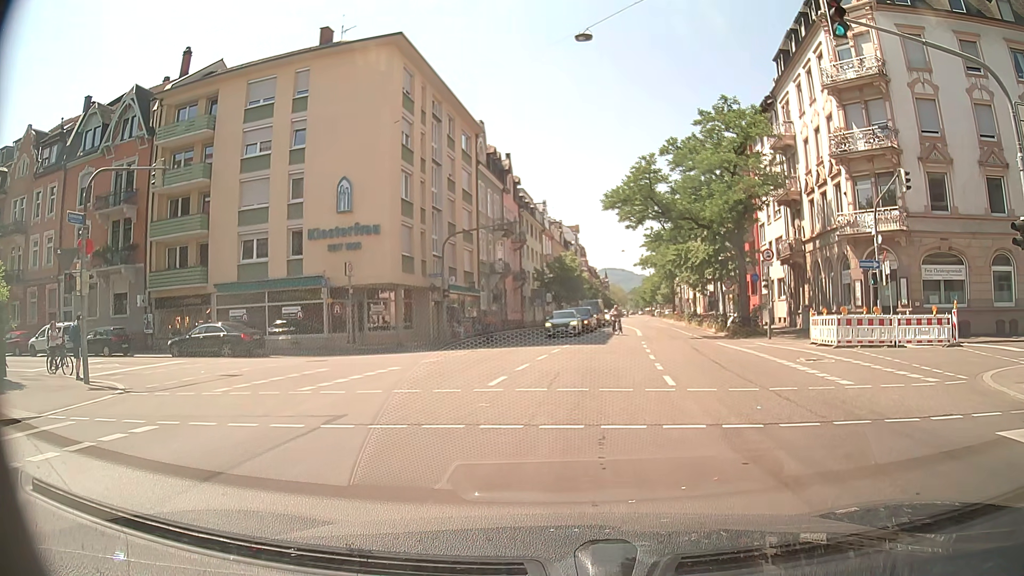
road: secondary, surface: asphalt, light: Day
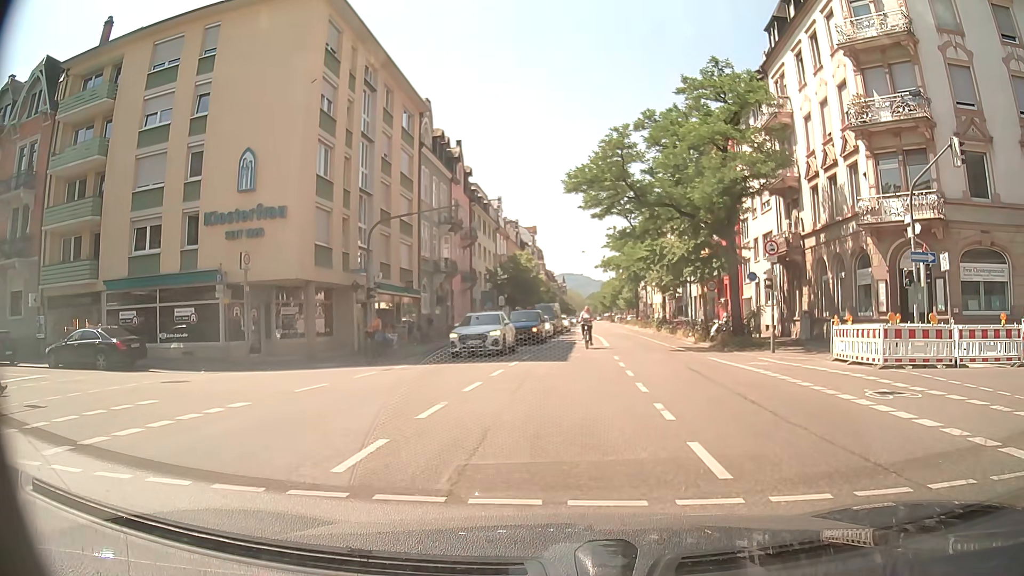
(+0.2, +6.6) m; +3°
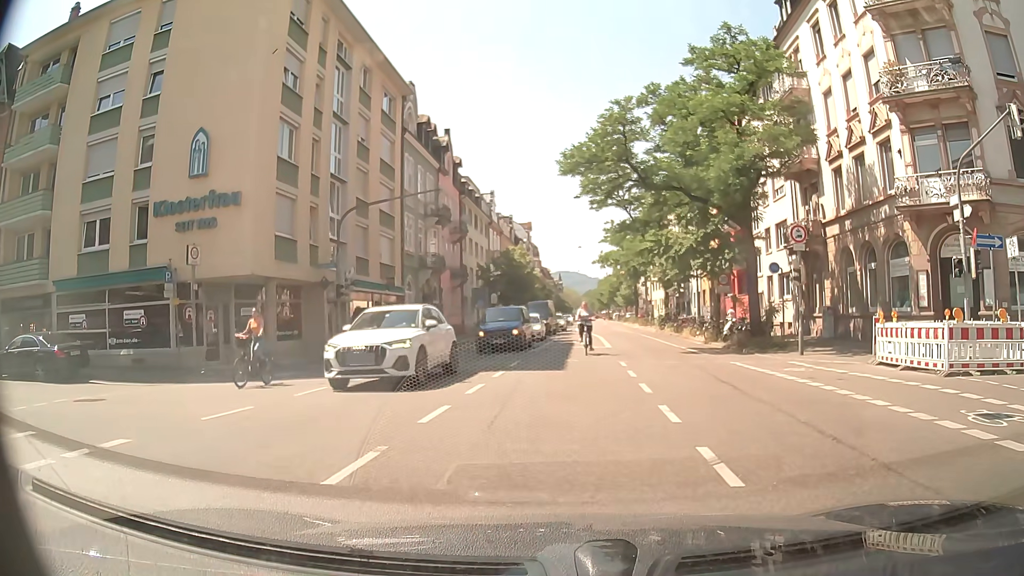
(+0.1, +3.4) m; +1°
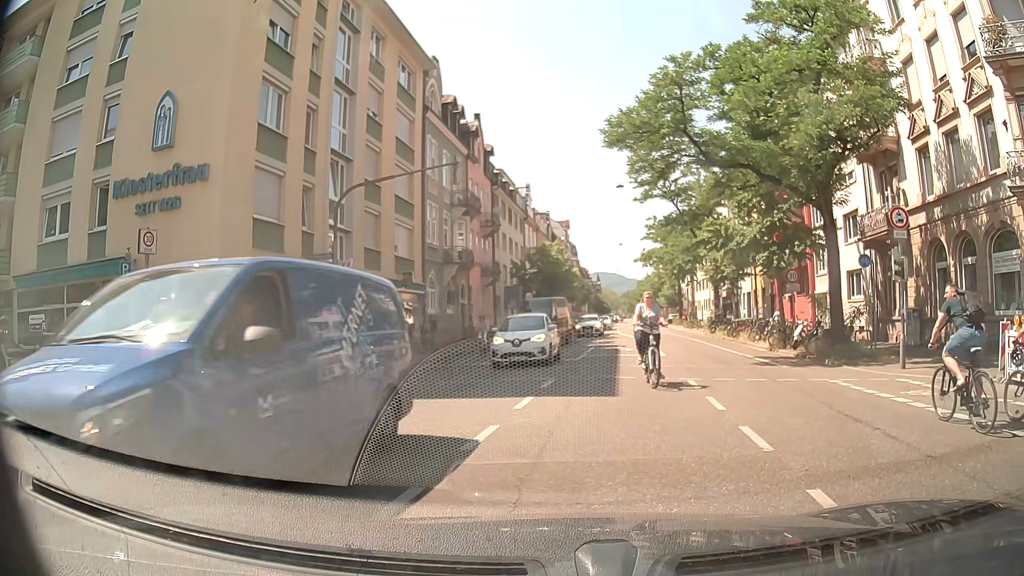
(-0.1, +4.3) m; -6°
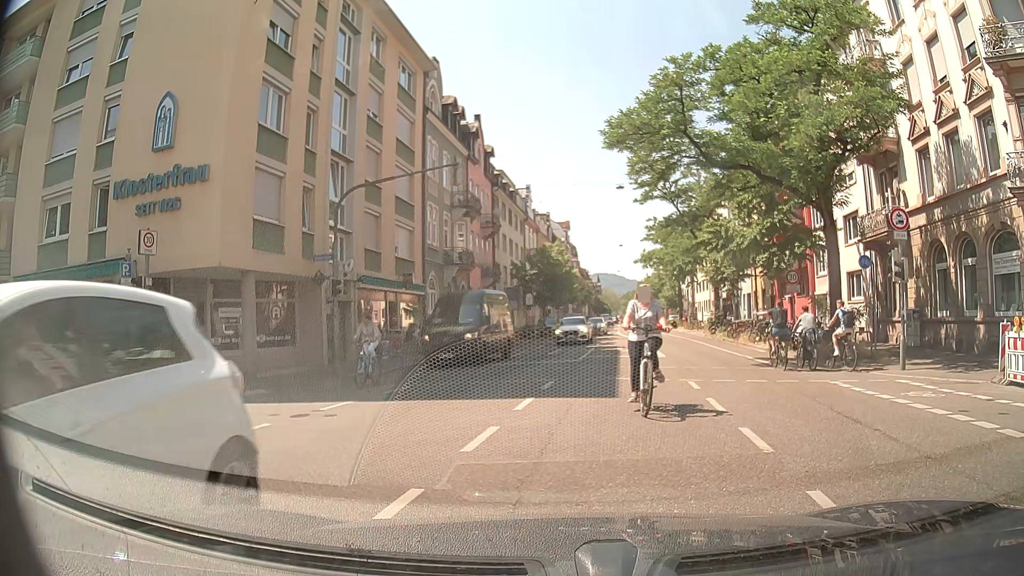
(0.0, +0.1) m; 0°
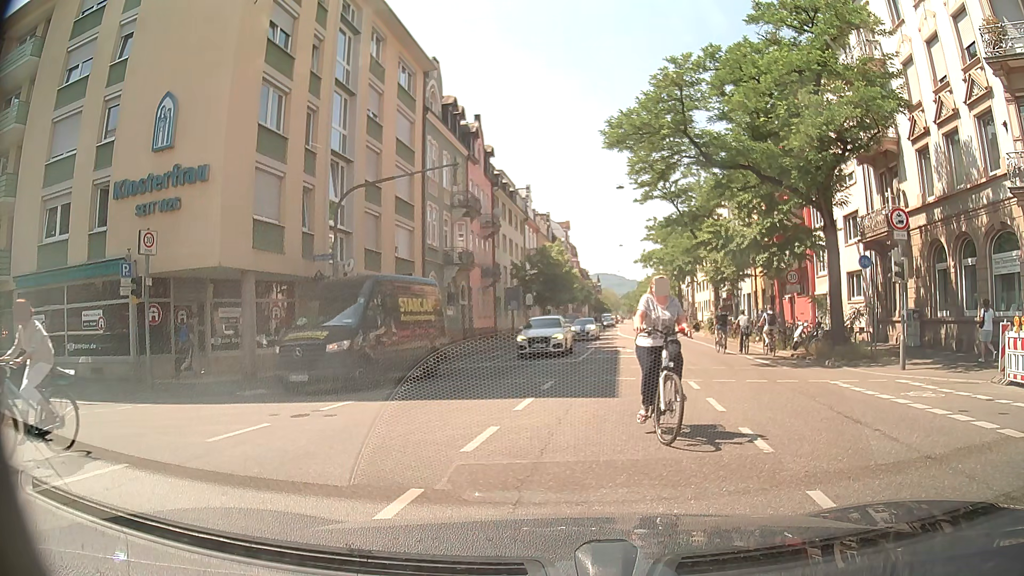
(0.0, 0.0) m; 0°
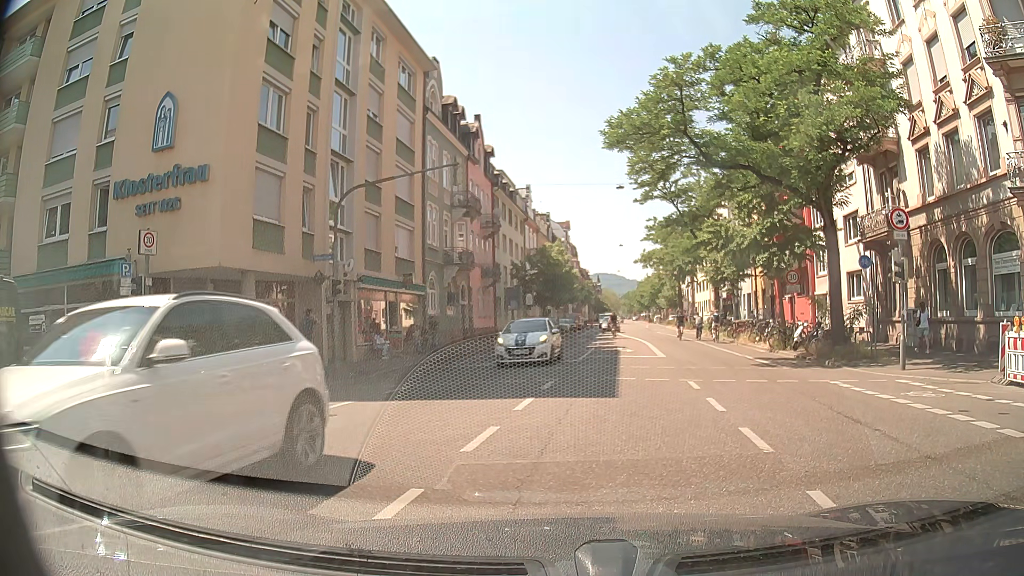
(0.0, 0.0) m; 0°
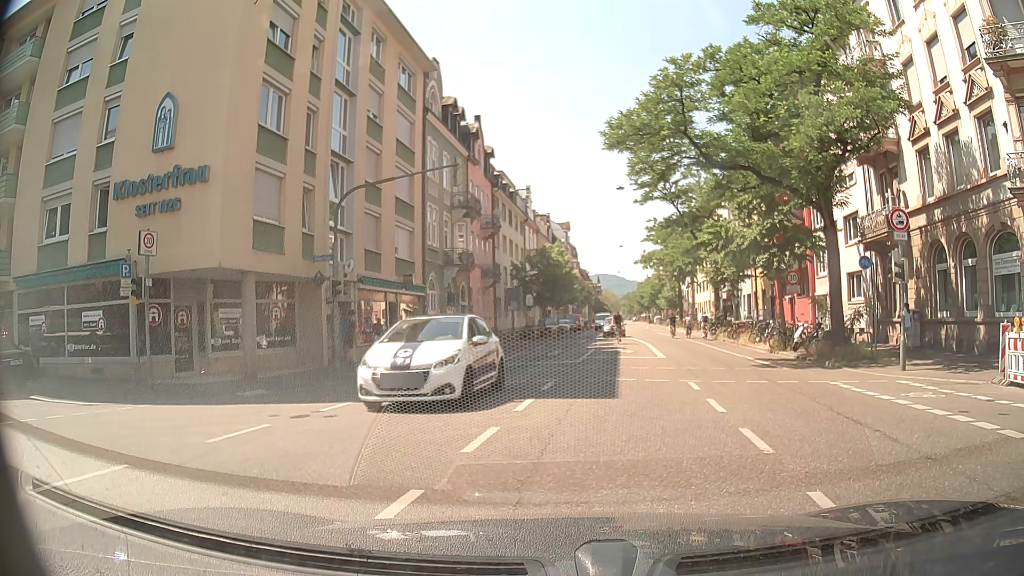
(0.0, 0.0) m; 0°
